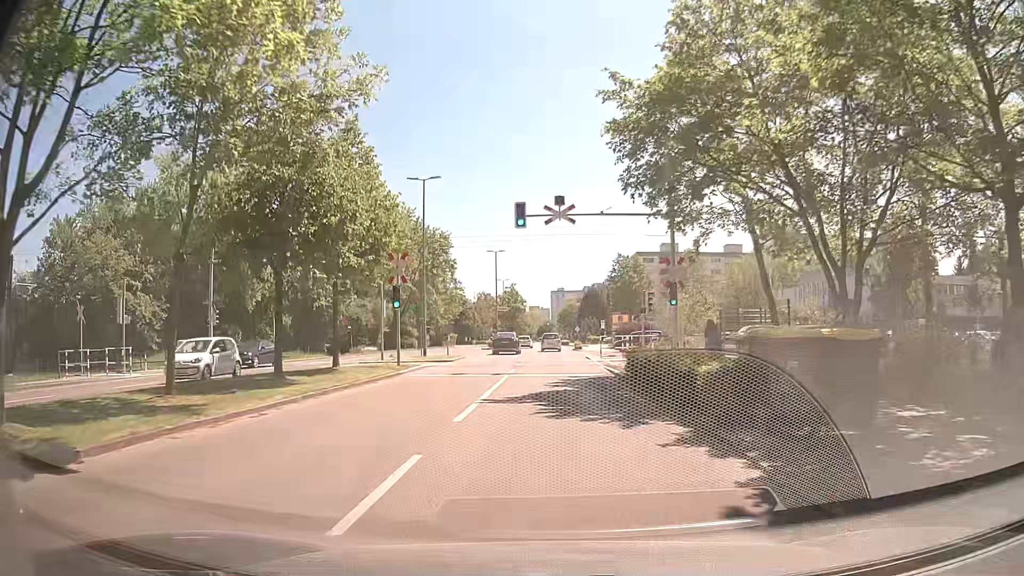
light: Day
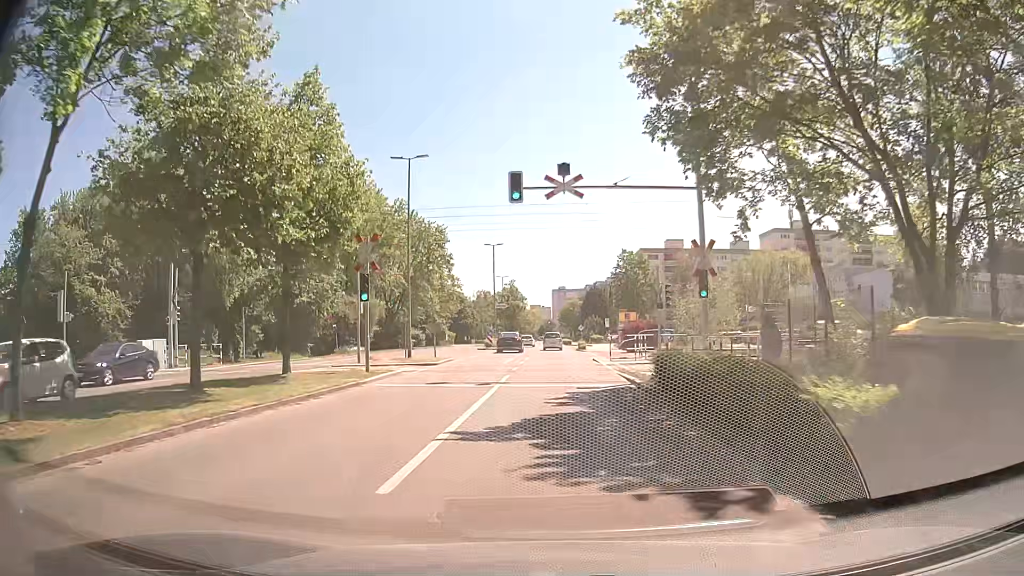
(0.0, +4.9) m; 0°
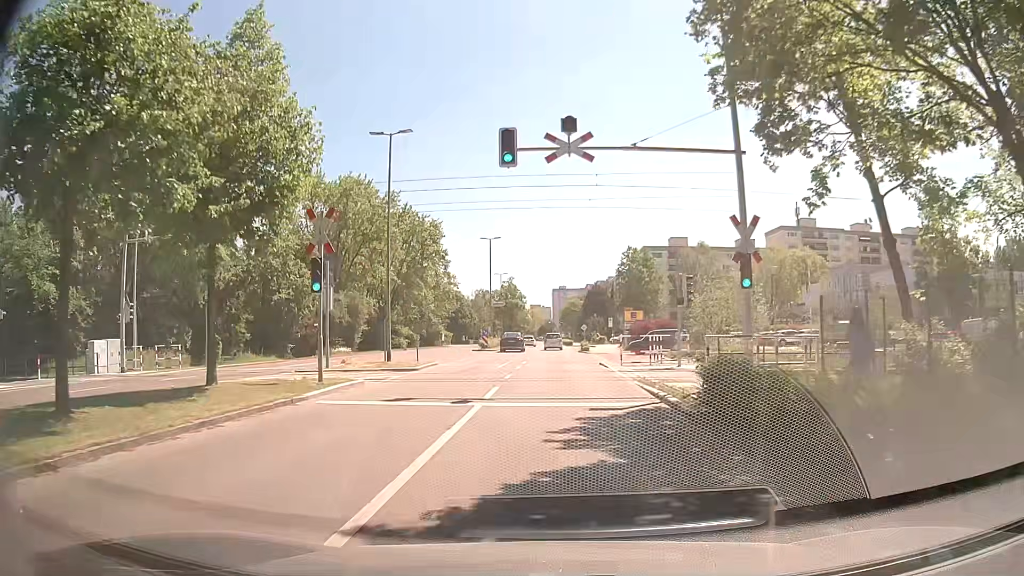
(0.0, +4.7) m; -2°
(0, +10) (+1, +20) (+1, +30) (+1, +40) (+1, +50) (+2, +60) (+2, +70) (+2, +80) (+2, +90) (+3, +100) m
